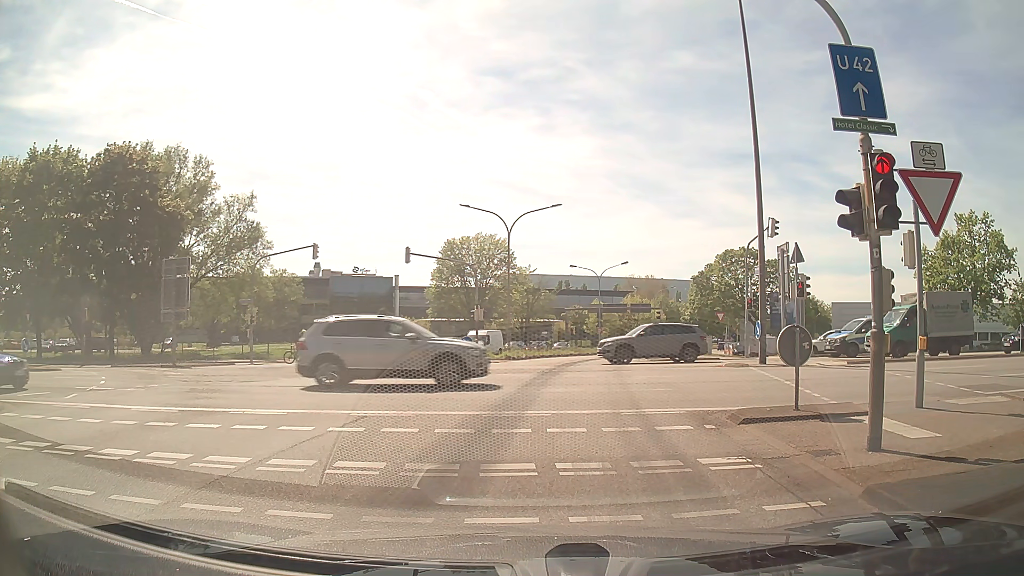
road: trunk_link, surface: asphalt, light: Day
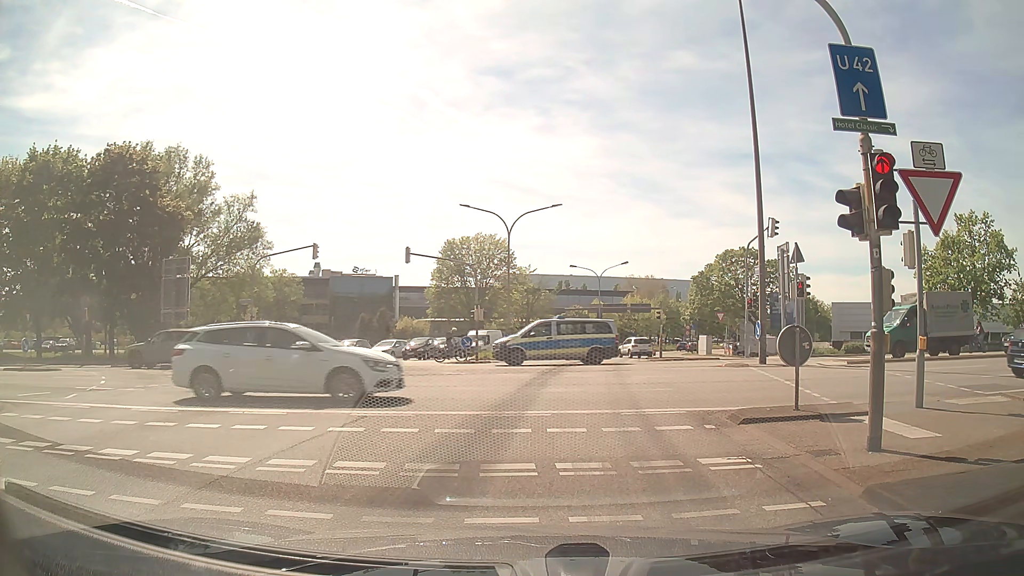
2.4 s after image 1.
(0.0, 0.0) m; 0°
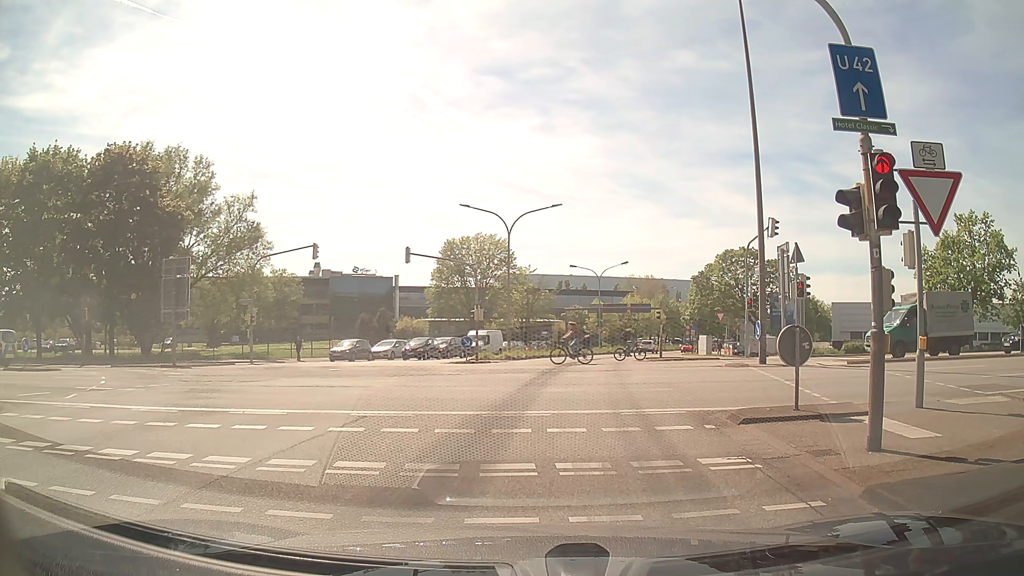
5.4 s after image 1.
(0.0, 0.0) m; 0°
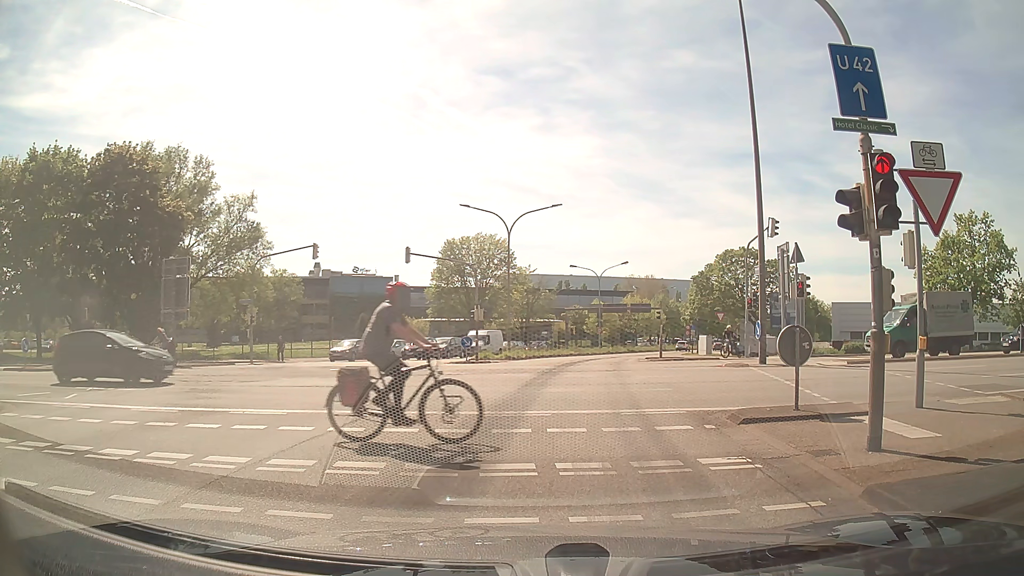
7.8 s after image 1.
(0.0, 0.0) m; 0°
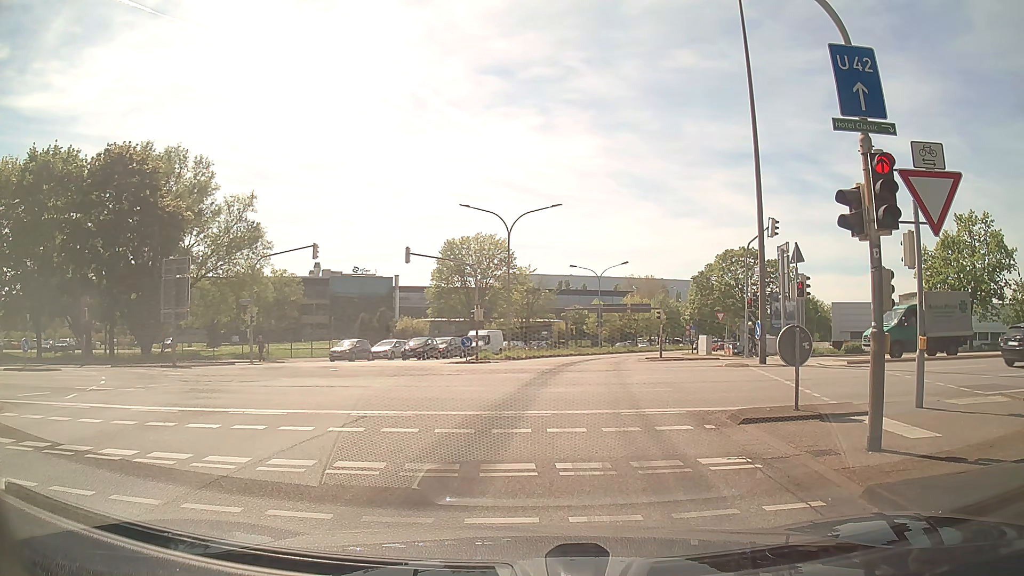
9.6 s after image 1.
(0.0, 0.0) m; 0°
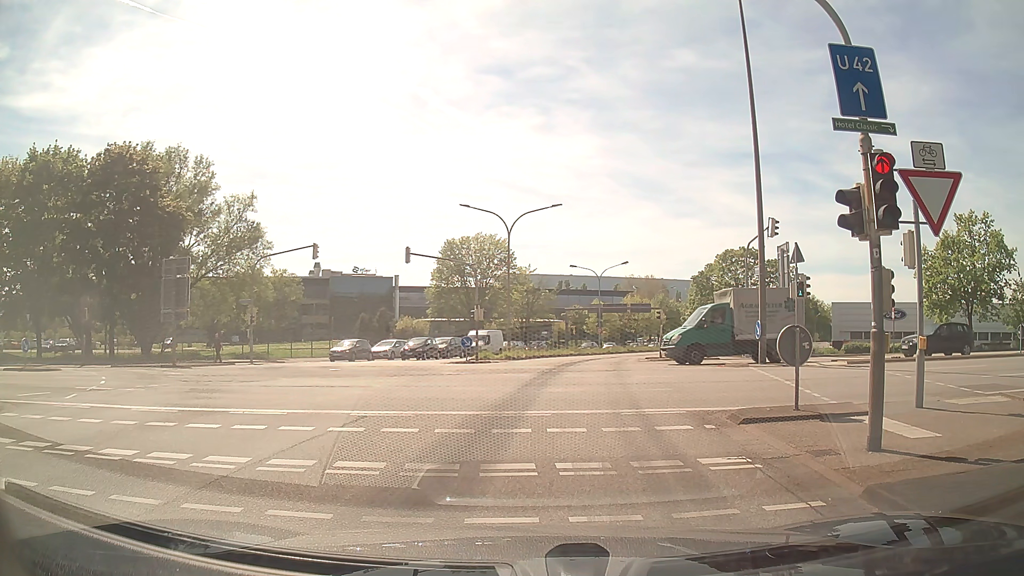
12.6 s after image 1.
(0.0, 0.0) m; 0°
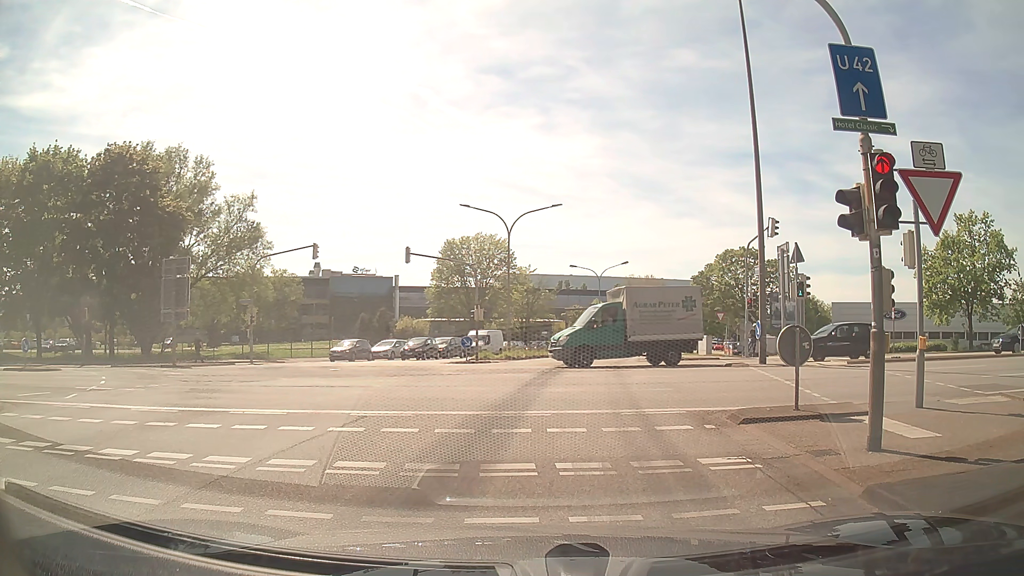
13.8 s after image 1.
(0.0, 0.0) m; 0°
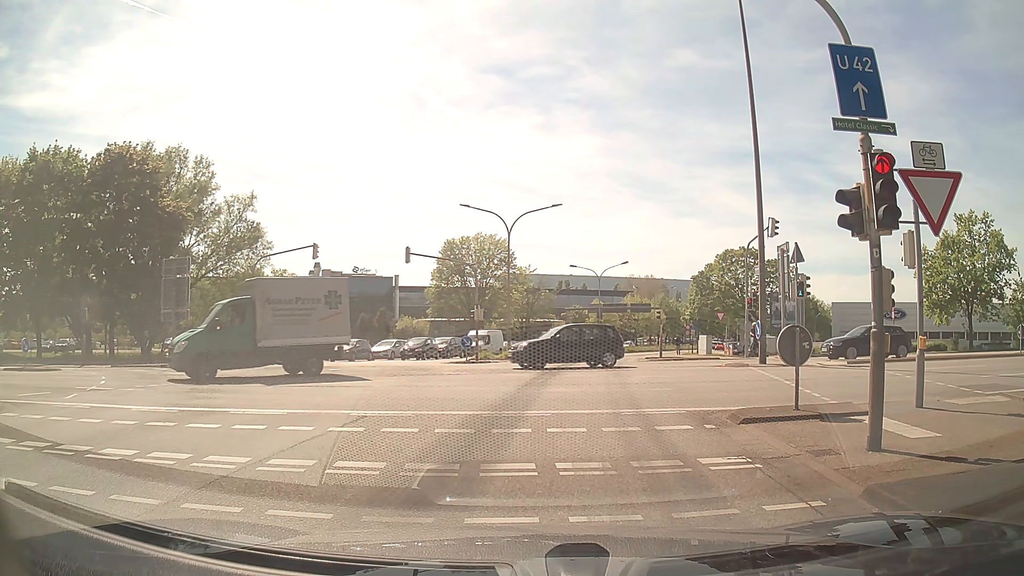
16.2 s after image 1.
(0.0, 0.0) m; 0°
